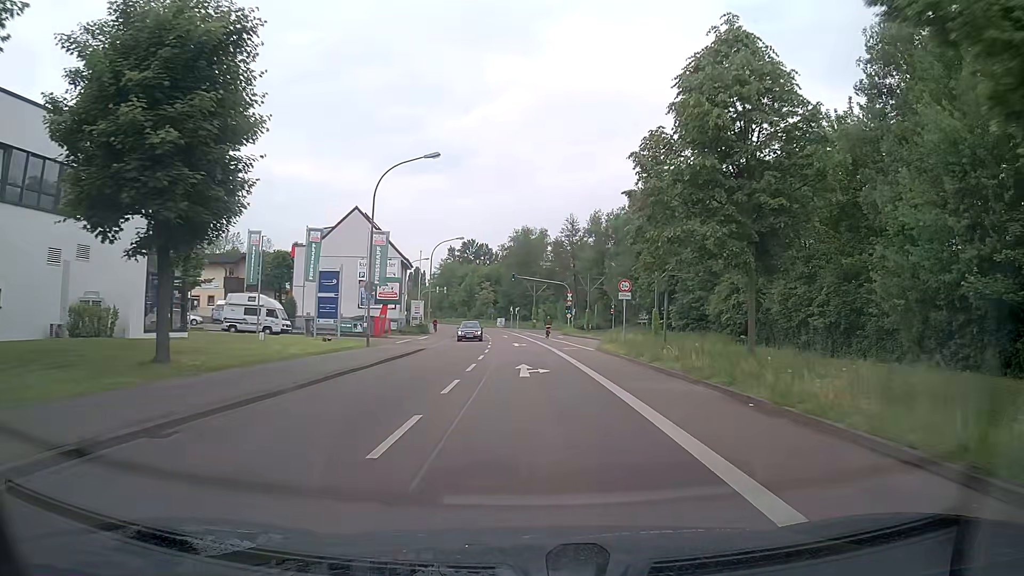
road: tertiary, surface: asphalt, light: Day
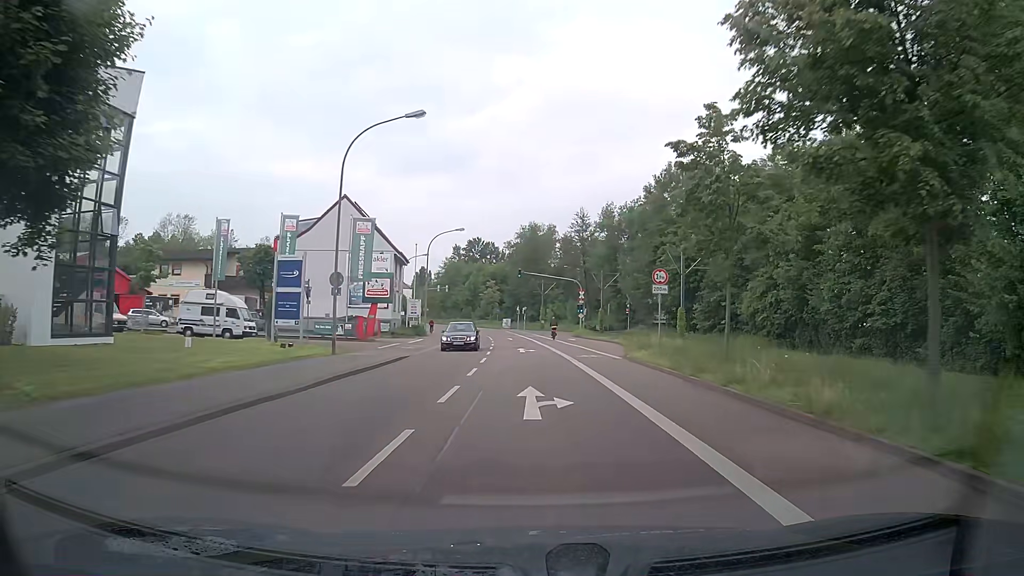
(0.0, +7.1) m; +1°
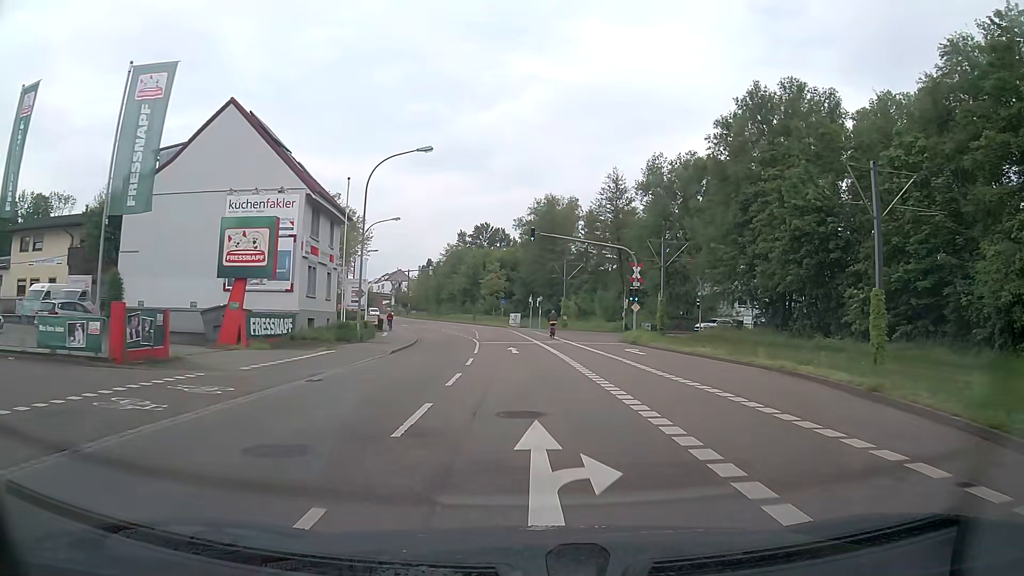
(-1.1, +27.9) m; -3°
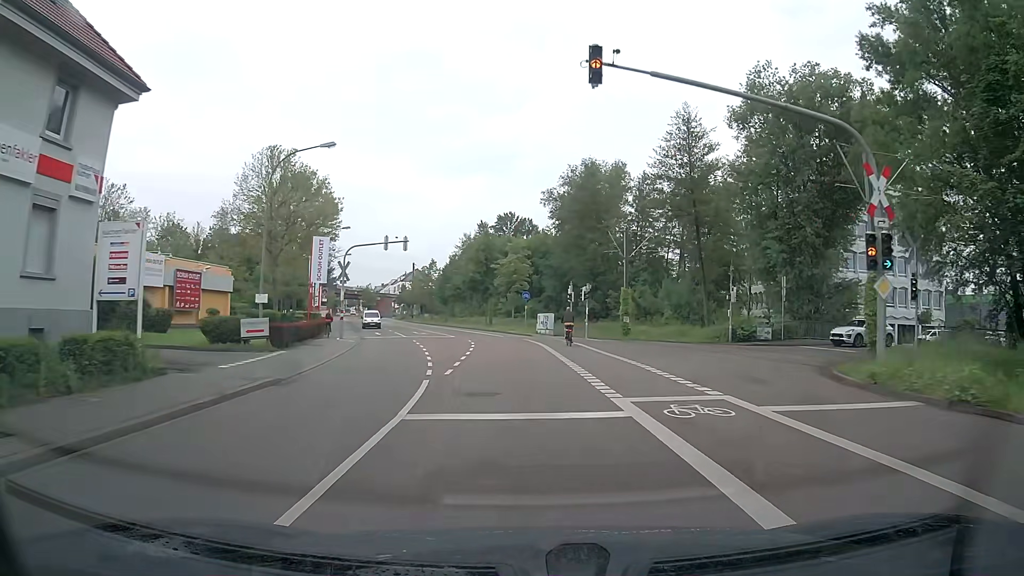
(-0.5, +27.5) m; -3°
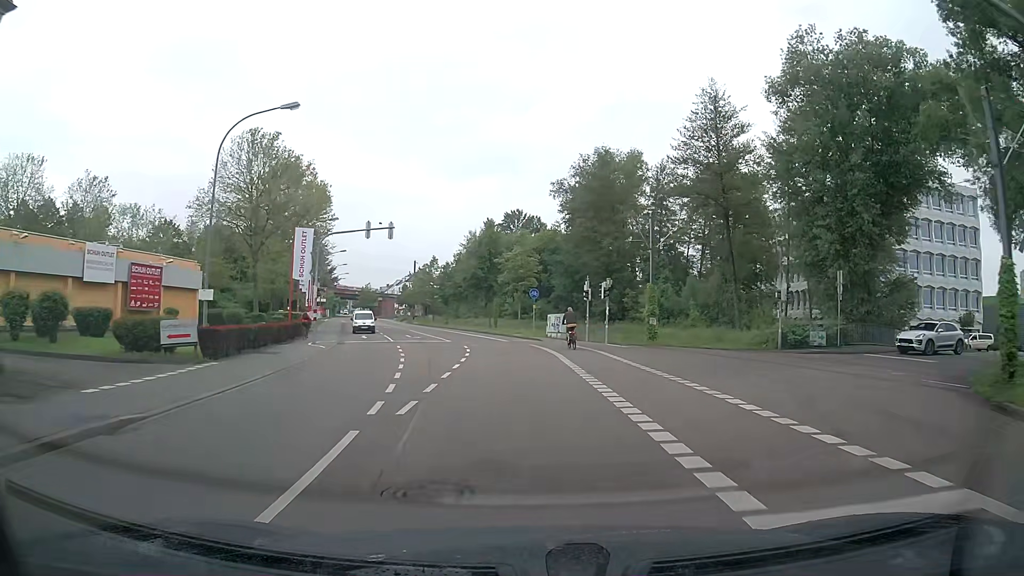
(0.0, +6.8) m; -1°
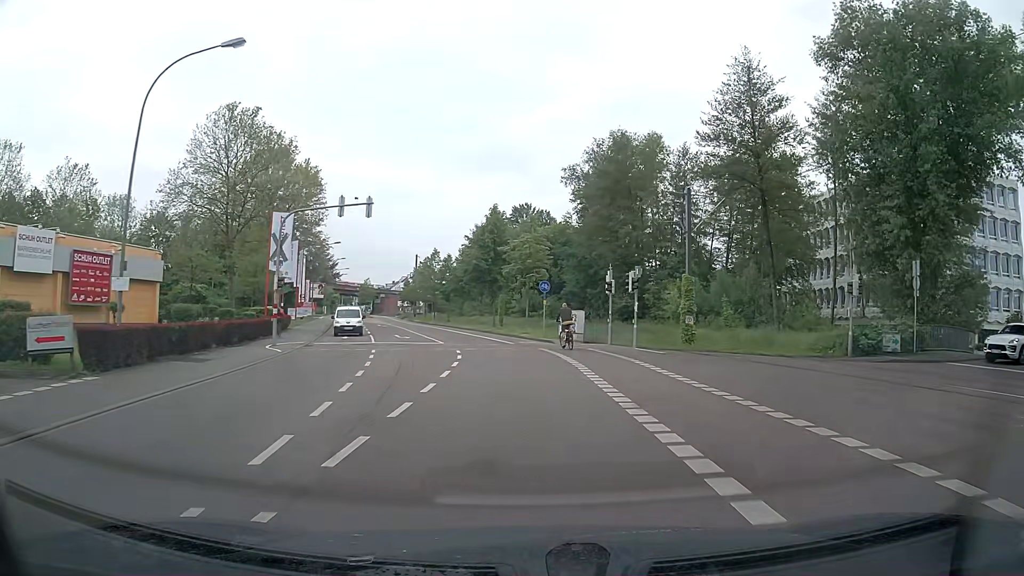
(0.0, +6.8) m; 0°
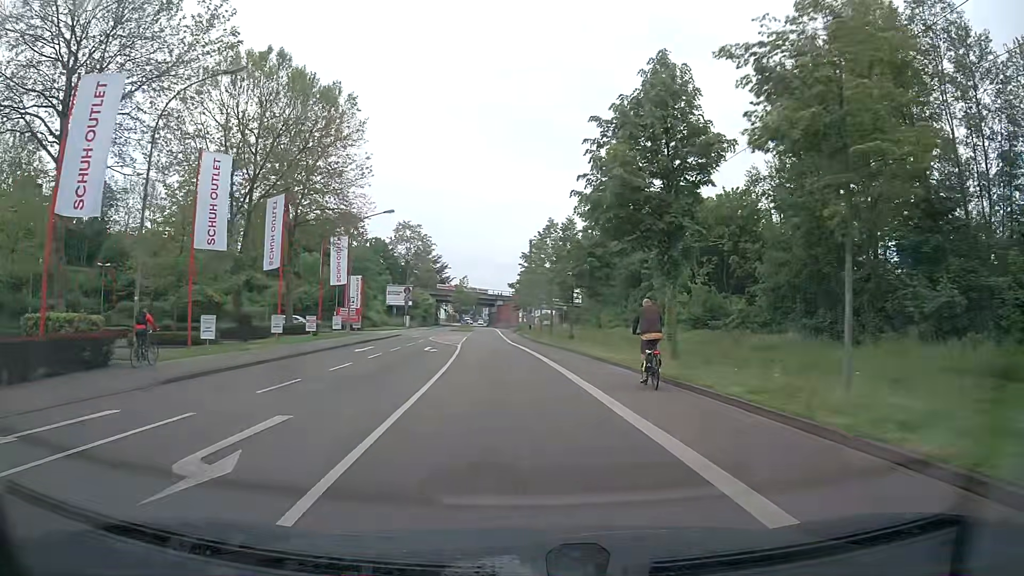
(-2.9, +32.7) m; -12°
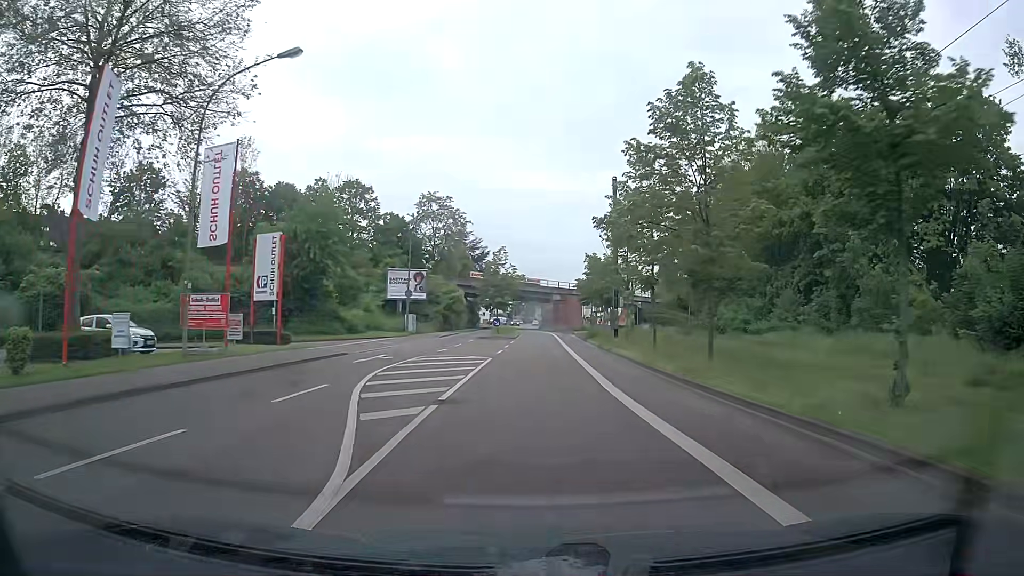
(-2.0, +32.1) m; -5°
(0, +10) (0, +20) (+1, +30) (+1, +40) (+1, +50) (+1, +60) (+1, +70) (0, +80) (-1, +90) (-1, +100) m
